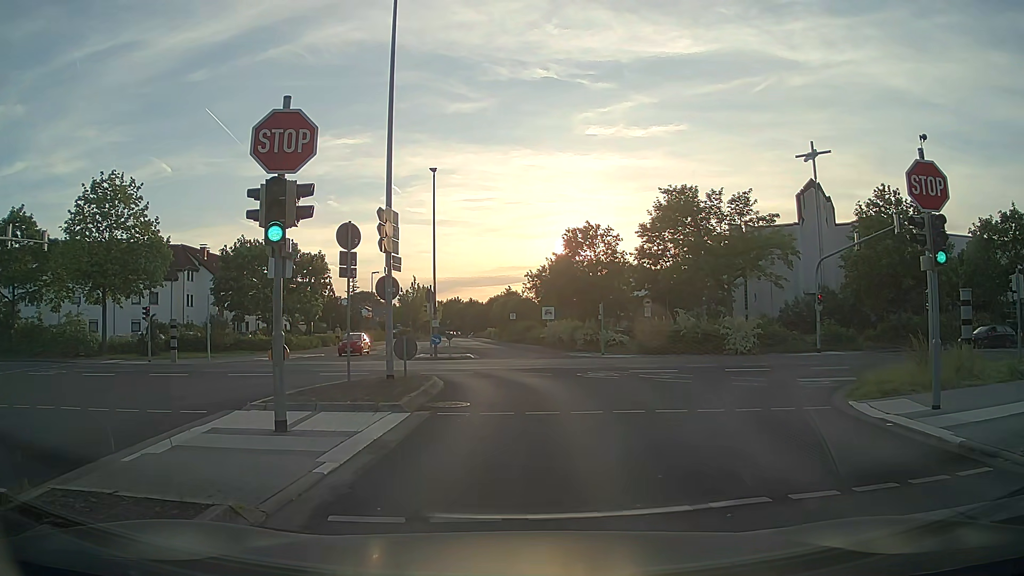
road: residential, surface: asphalt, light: Day
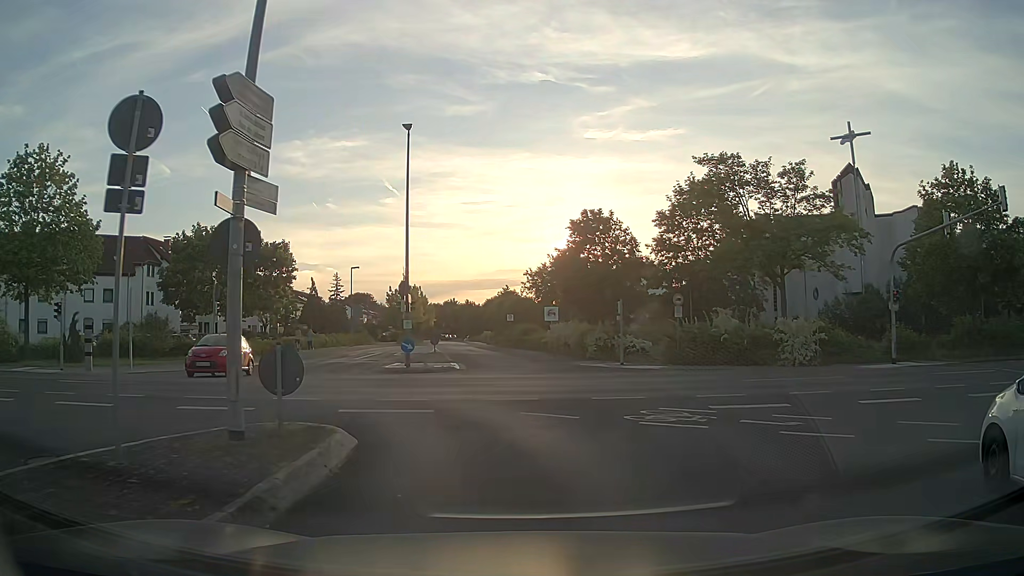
(0.0, +9.2) m; 0°
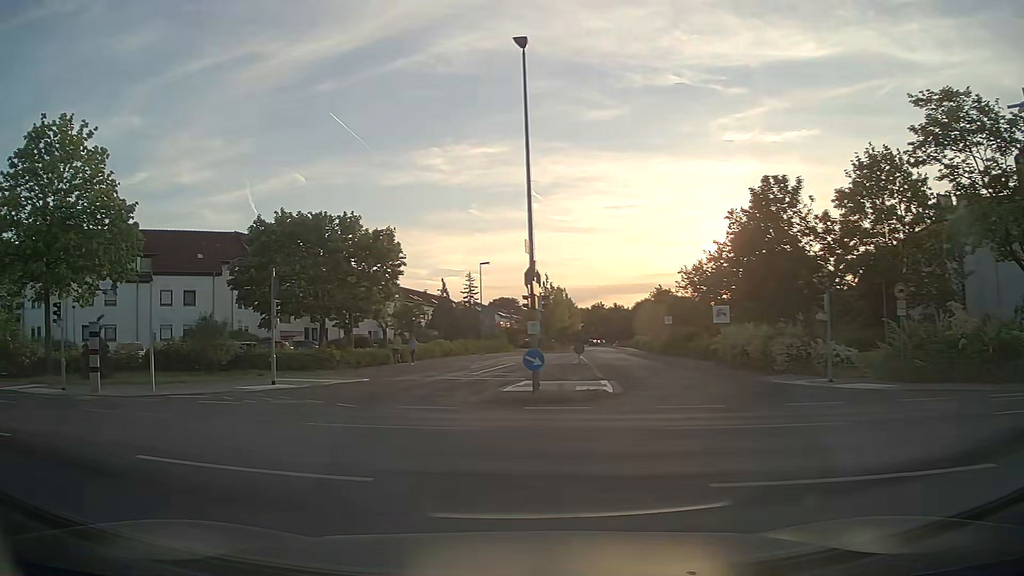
(-0.6, +9.7) m; -13°
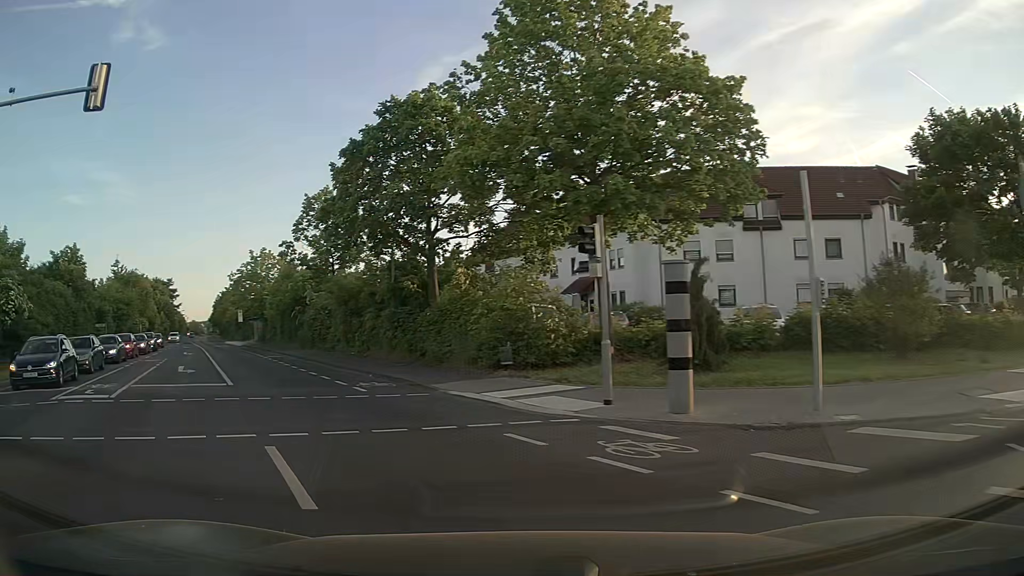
(-6.2, +12.2) m; -52°
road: secondary
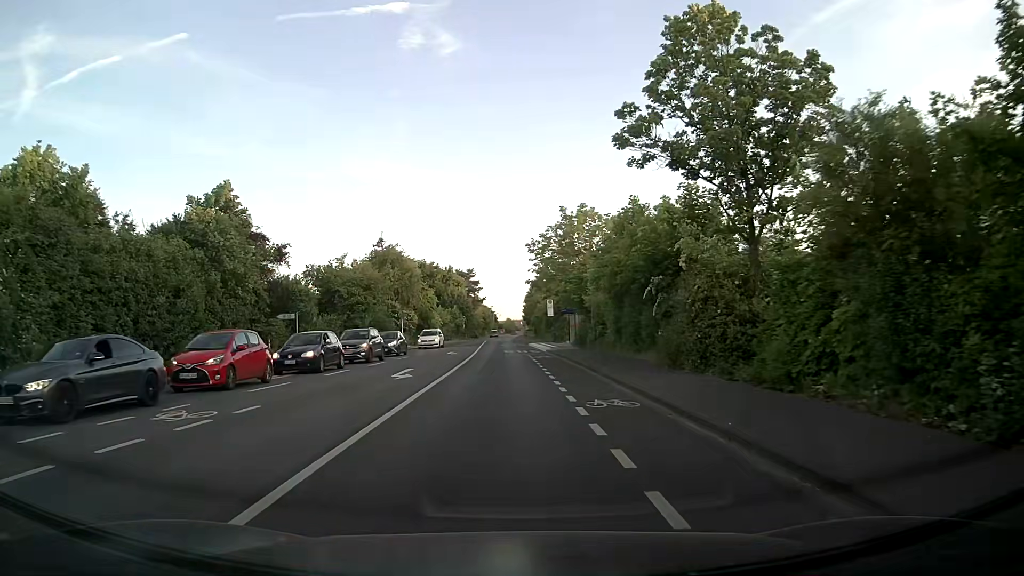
(-8.9, +24.2) m; -28°
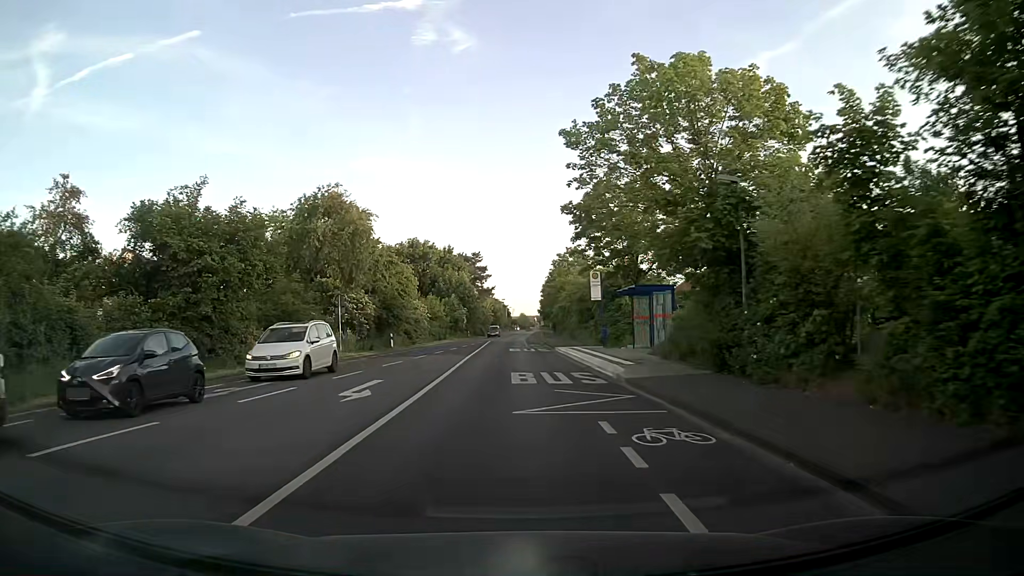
(-0.4, +27.1) m; -1°
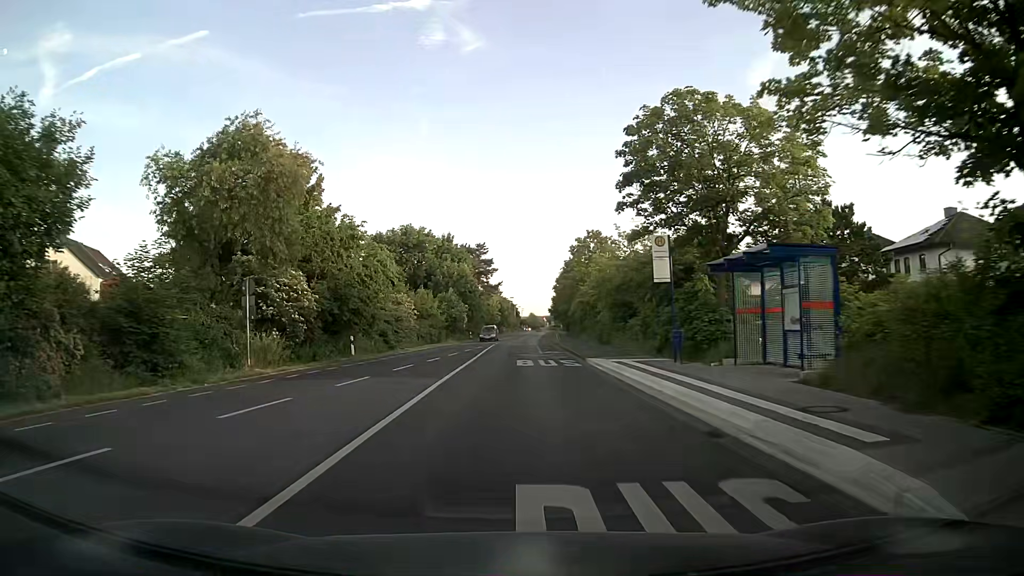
(-0.1, +14.4) m; -1°
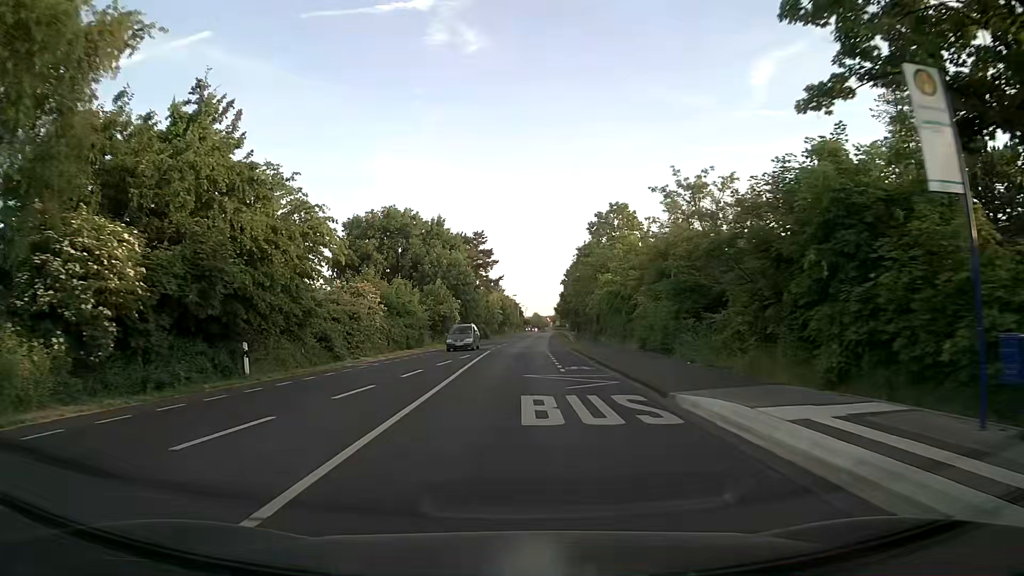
(-0.1, +14.7) m; -1°
(0, +10) (0, +20) (0, +30) (+1, +40) (+1, +50) (+1, +60) (+2, +70) (+2, +80) (+3, +90) (+3, +100) m
